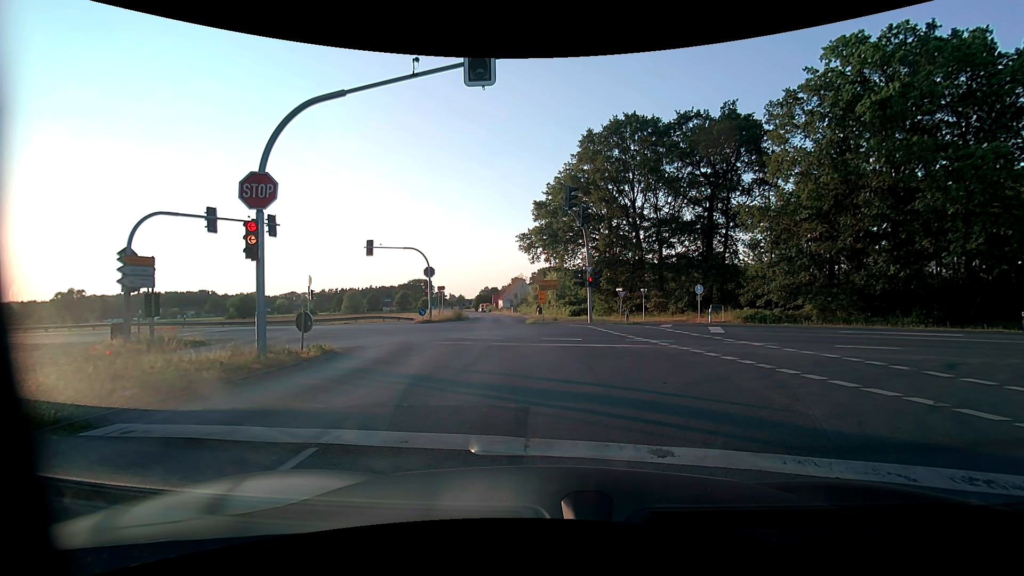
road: tertiary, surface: asphalt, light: Day
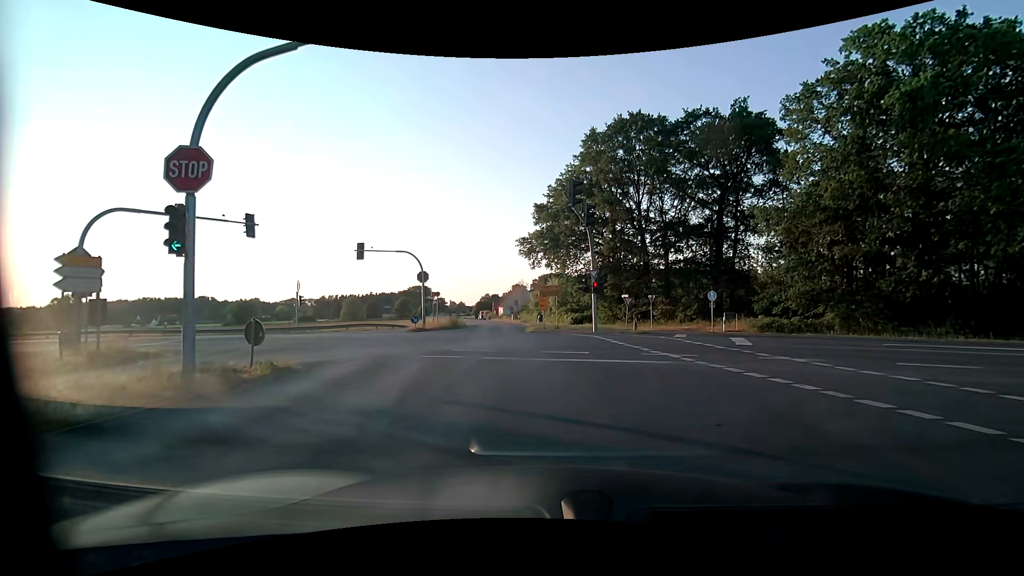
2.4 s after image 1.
(0.0, +2.8) m; 0°
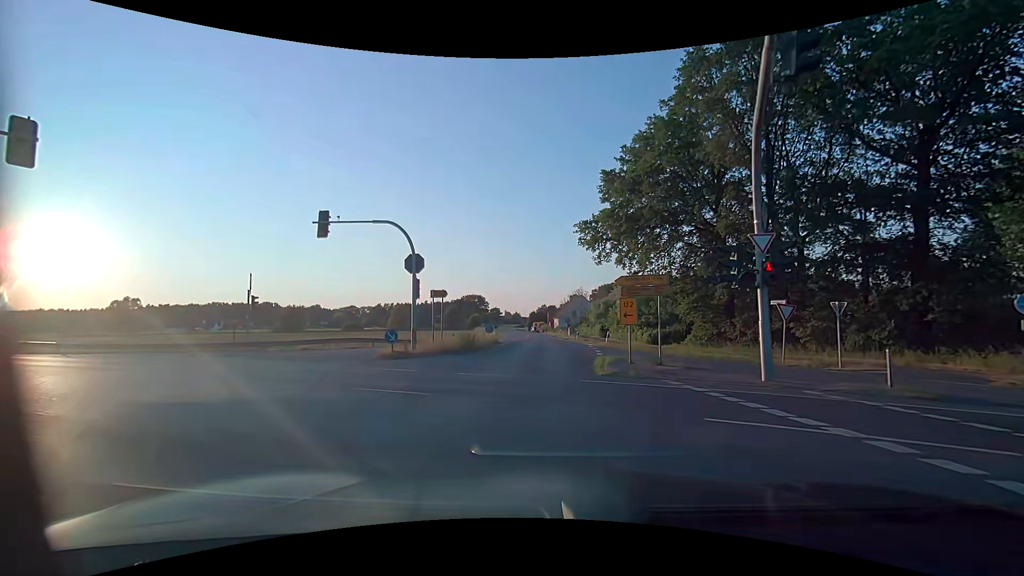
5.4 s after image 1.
(-0.7, +17.1) m; -8°
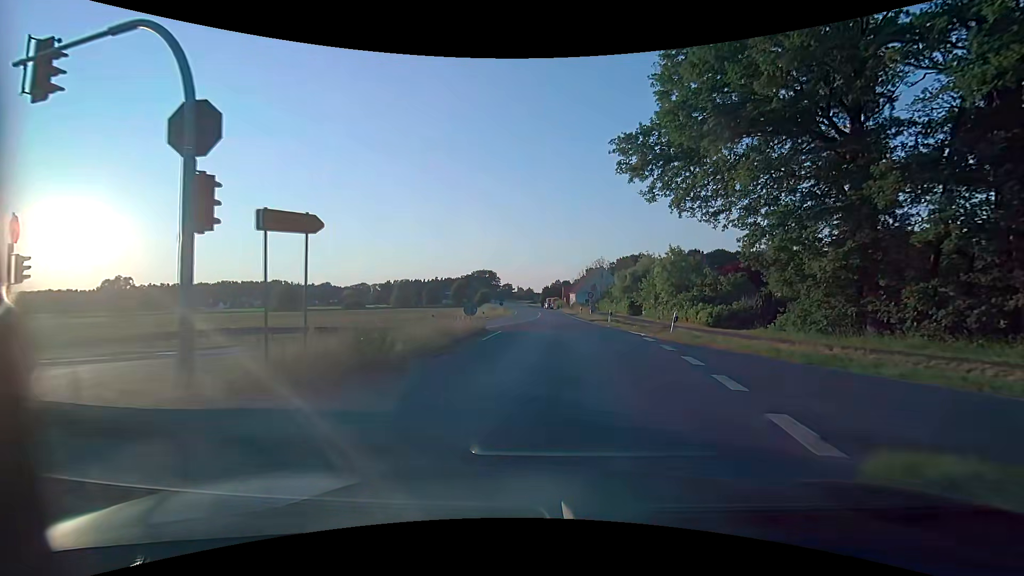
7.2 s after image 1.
(+0.4, +15.2) m; +1°
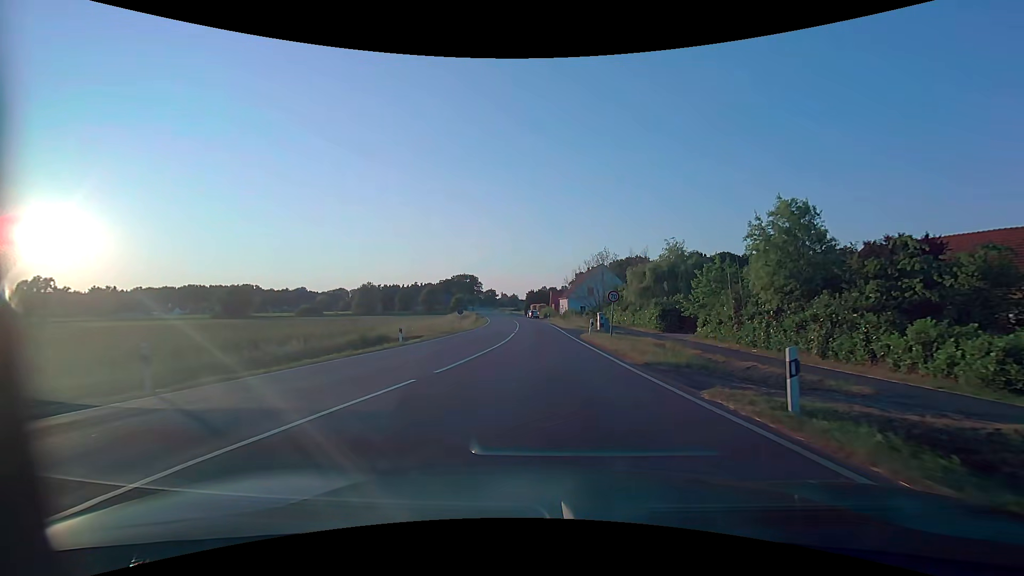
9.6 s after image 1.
(0.0, +25.5) m; +1°
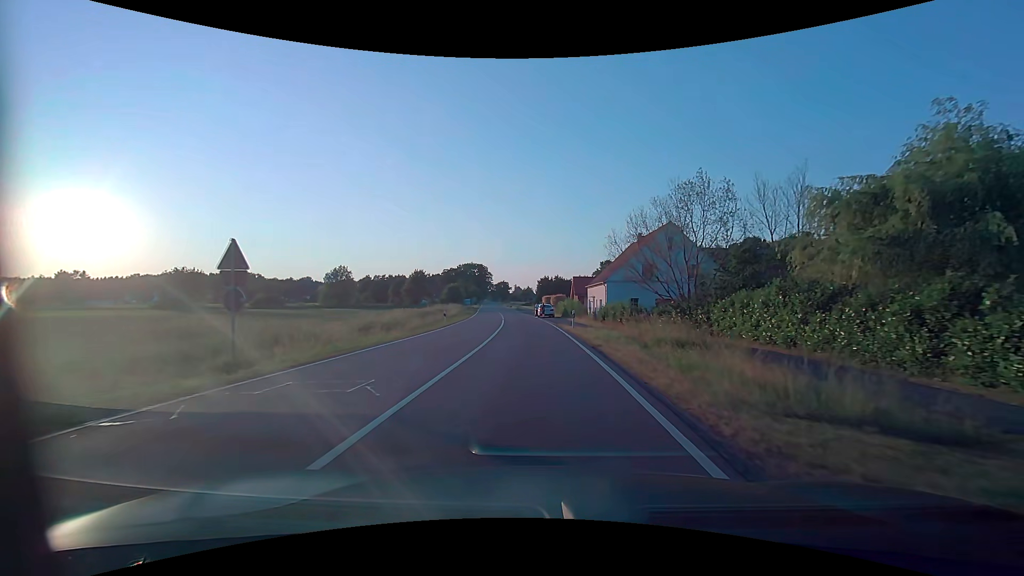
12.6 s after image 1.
(-0.1, +36.7) m; -2°
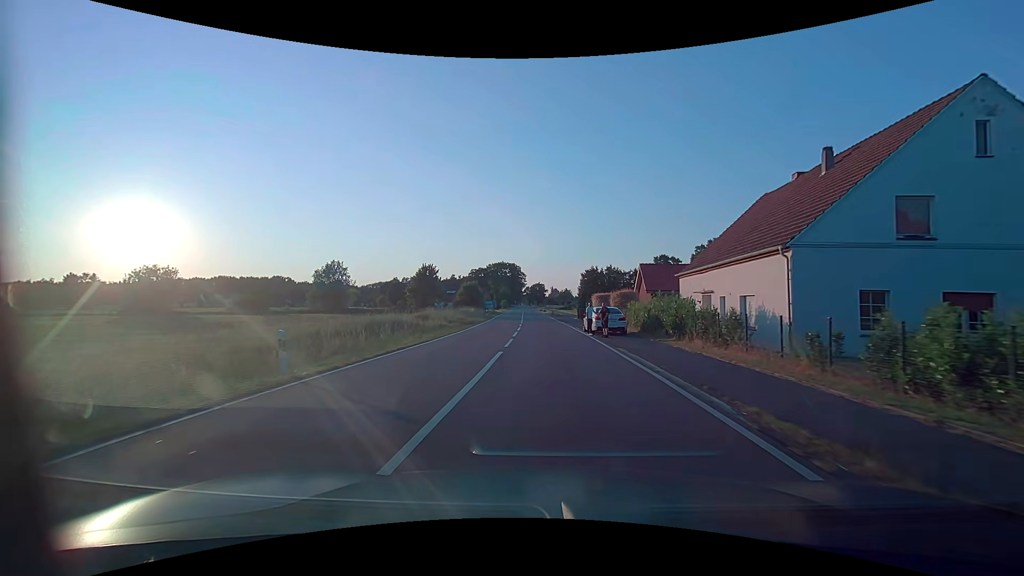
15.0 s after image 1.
(-1.1, +28.9) m; -4°
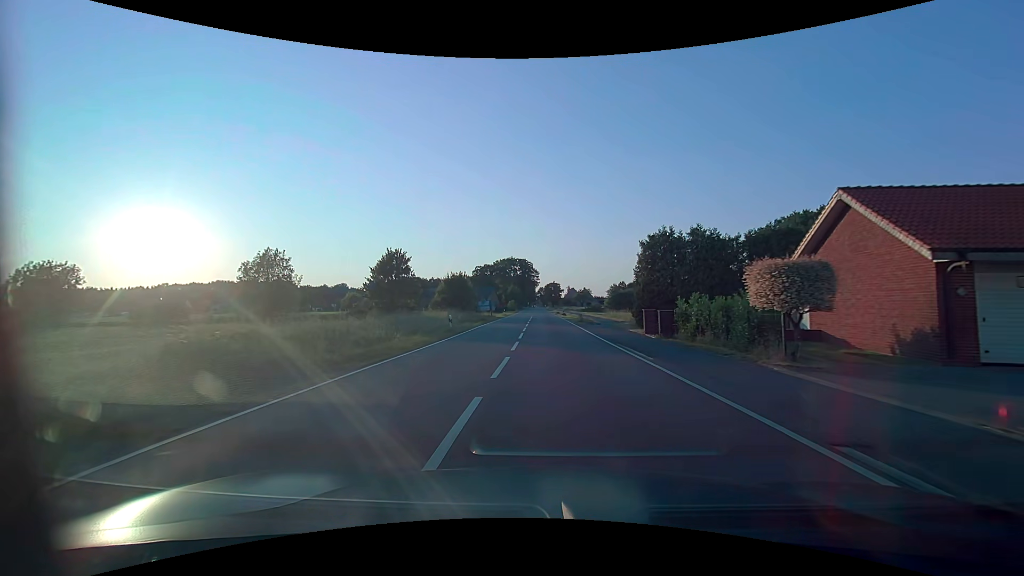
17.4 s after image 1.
(-0.6, +31.9) m; -1°
(0, +10) (0, +20) (0, +30) (0, +40) (0, +50) (0, +60) (0, +70) (-1, +80) (-1, +90) (-1, +100) m
